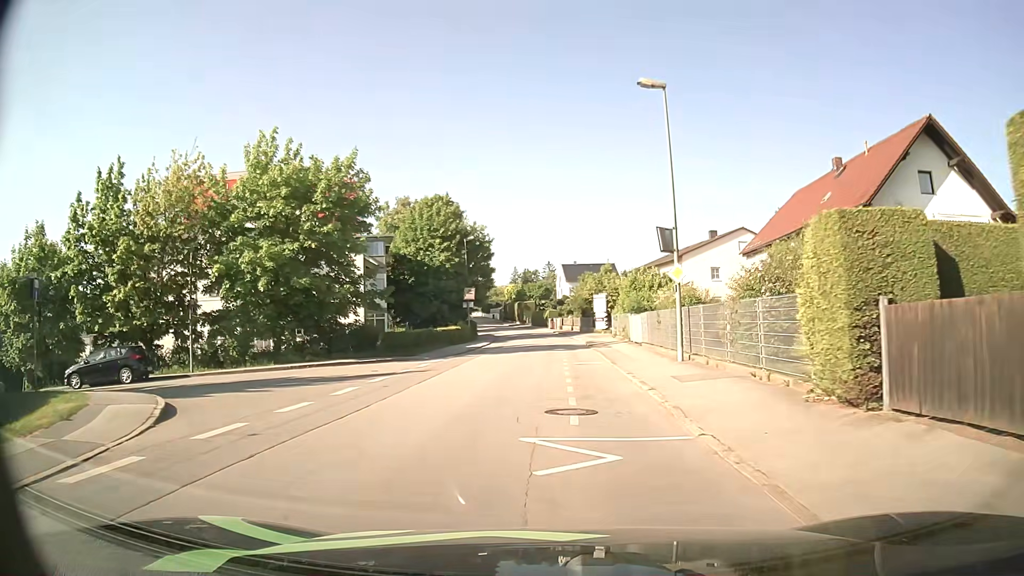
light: Day
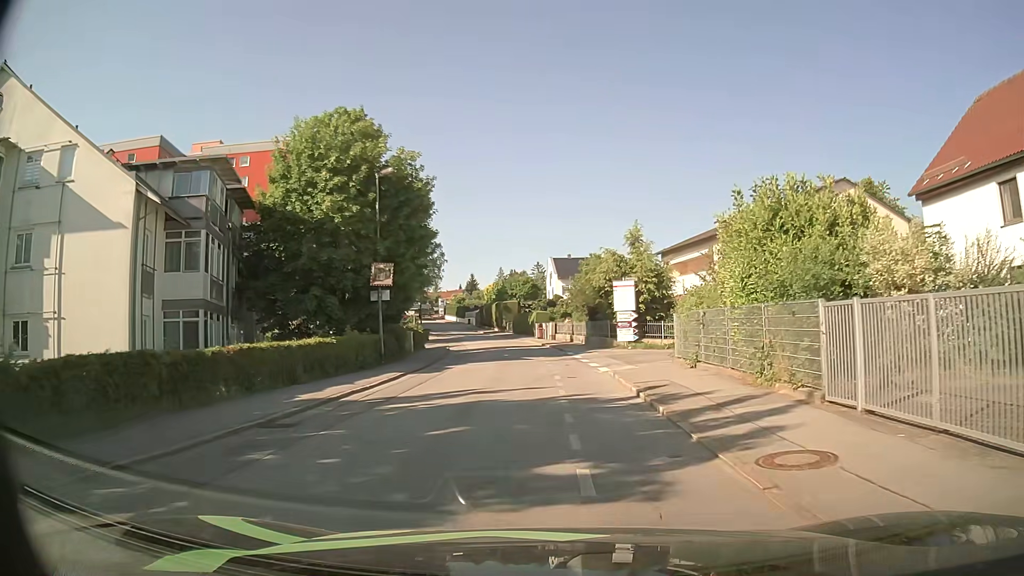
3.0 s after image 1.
(+0.1, +25.6) m; +1°
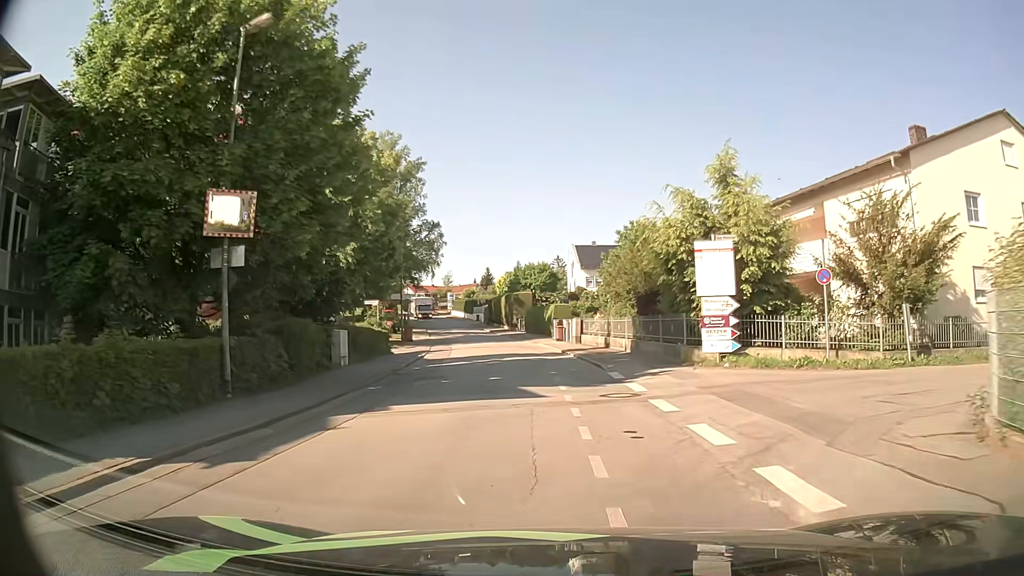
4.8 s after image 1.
(-0.1, +15.3) m; -2°
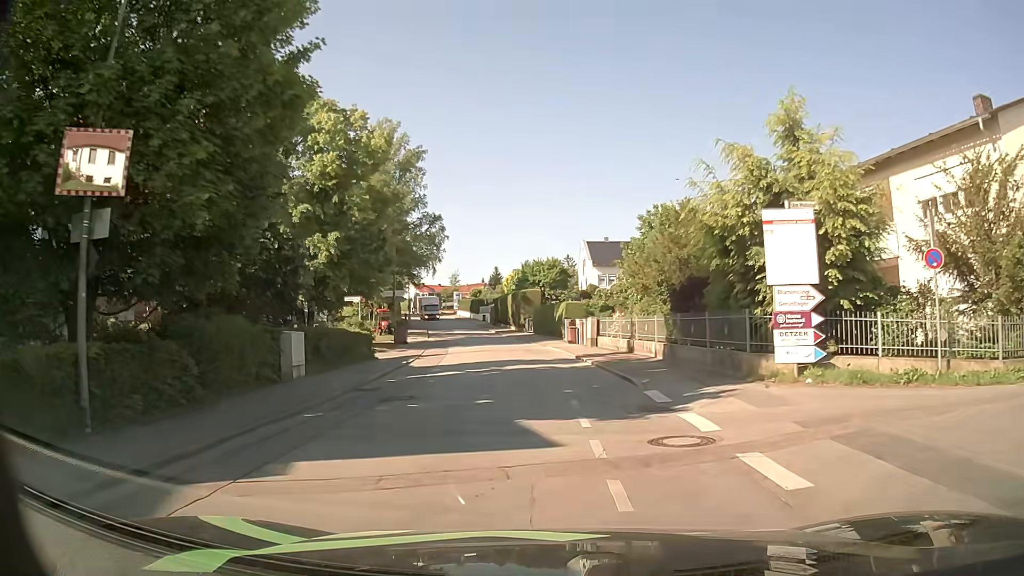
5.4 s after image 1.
(-0.1, +5.1) m; -1°
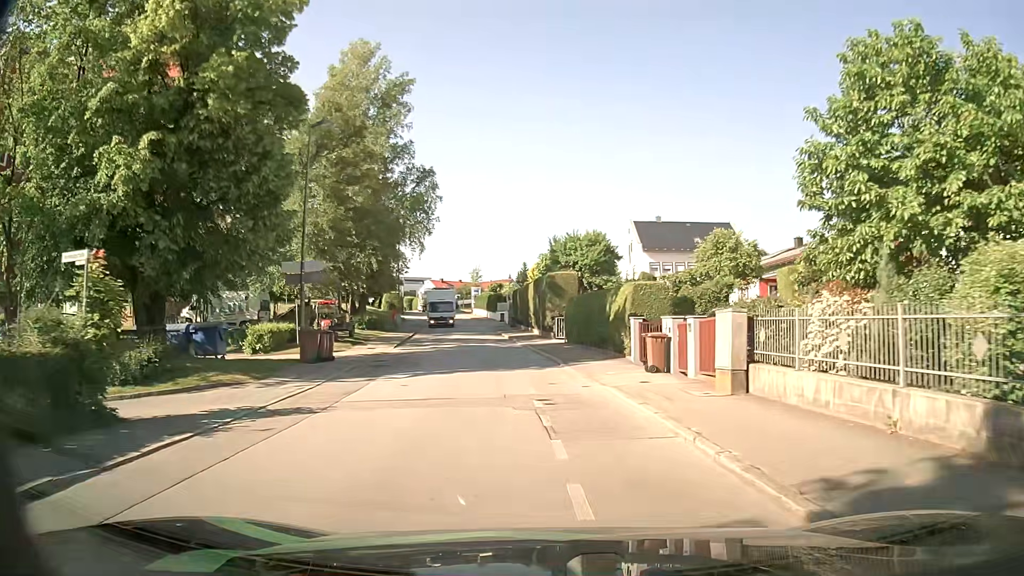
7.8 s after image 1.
(-0.5, +20.3) m; -3°
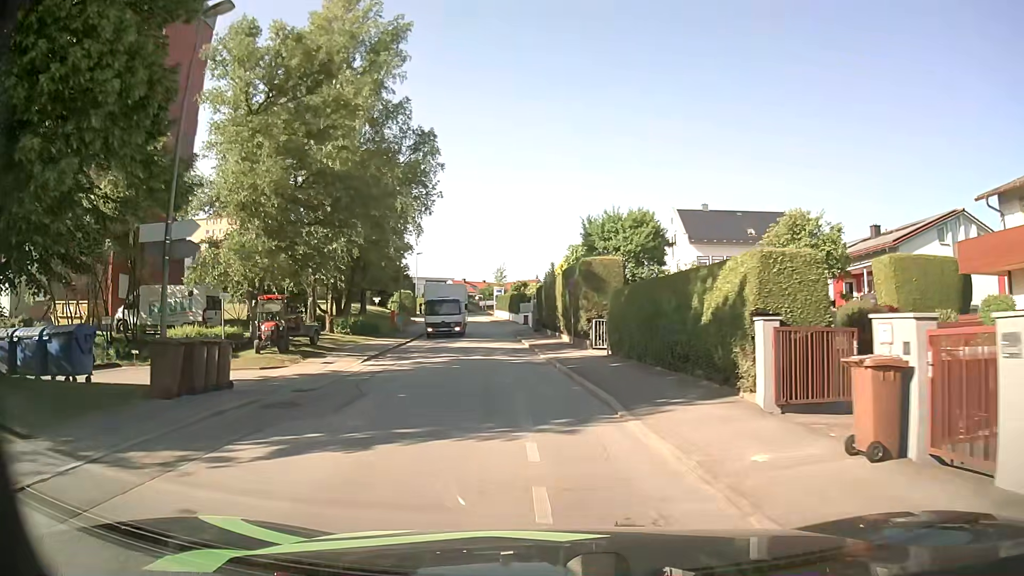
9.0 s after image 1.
(-0.1, +9.9) m; -2°
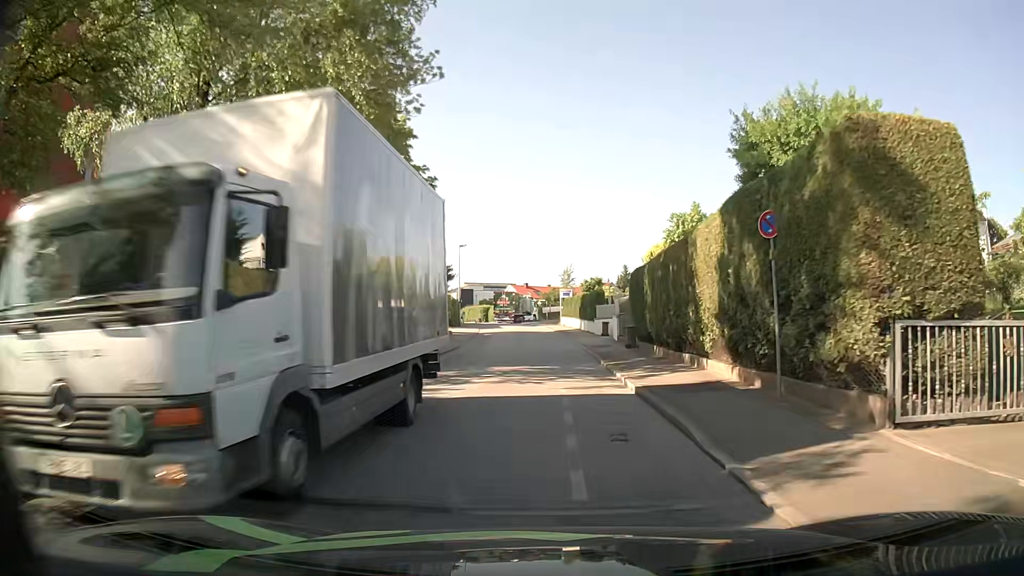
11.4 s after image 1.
(-1.2, +19.3) m; -6°
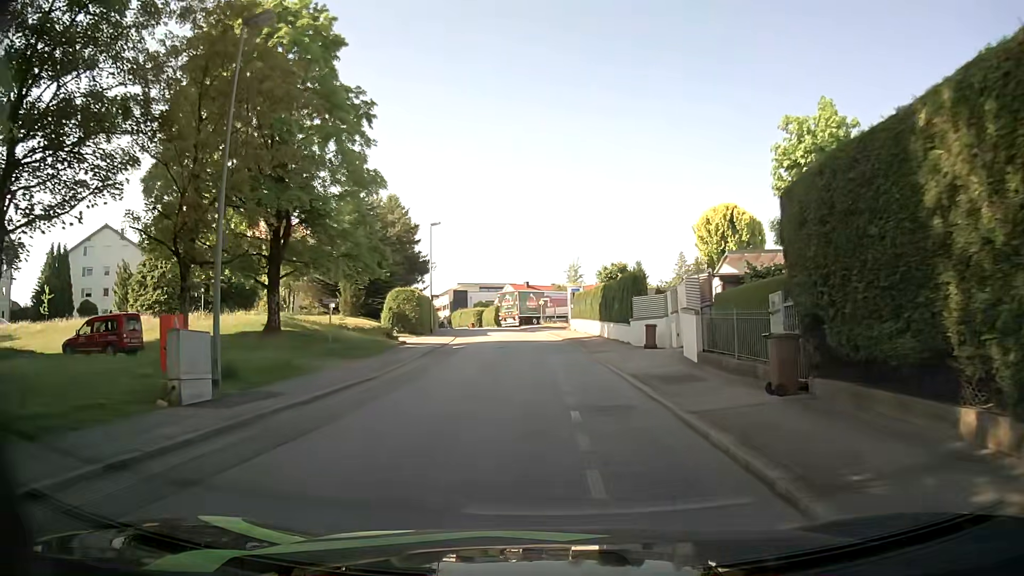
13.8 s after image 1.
(-0.2, +18.0) m; -1°
(0, +10) (0, +20) (0, +30) (-1, +40) (-2, +50) (-3, +60) (-4, +70) (-6, +80) (-8, +89) (-12, +99) m
